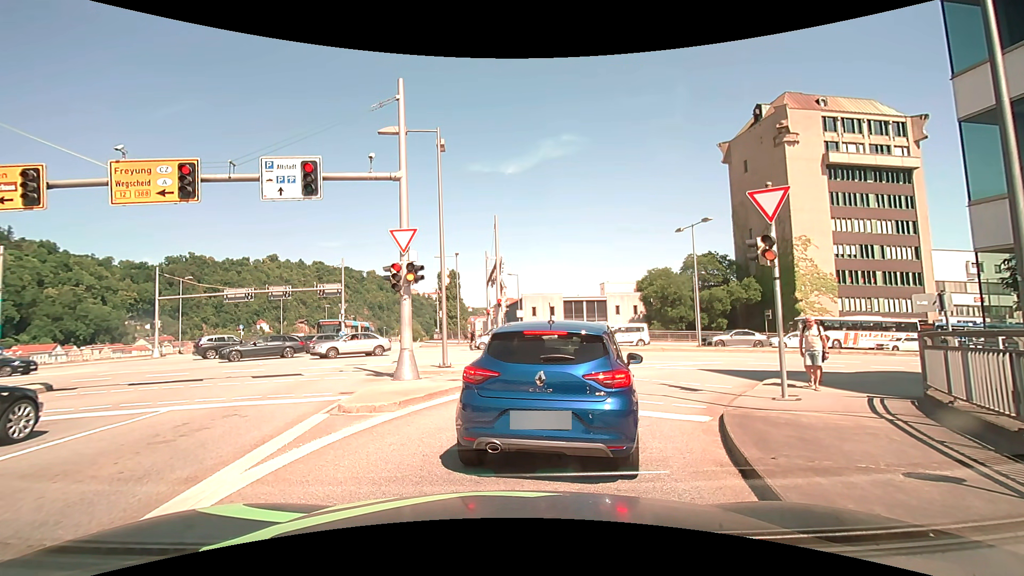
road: primary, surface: asphalt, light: Day
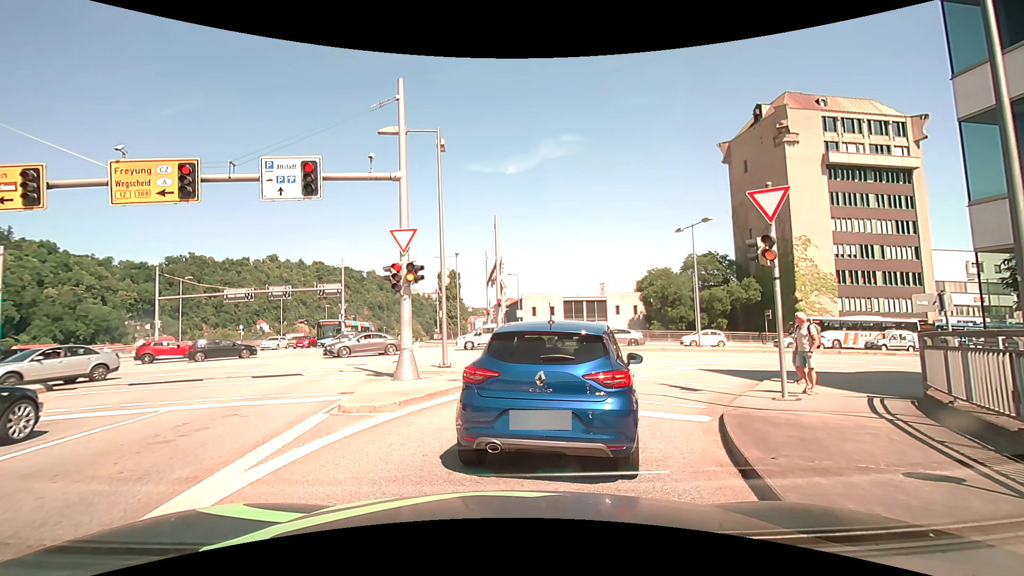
(0.0, 0.0) m; 0°
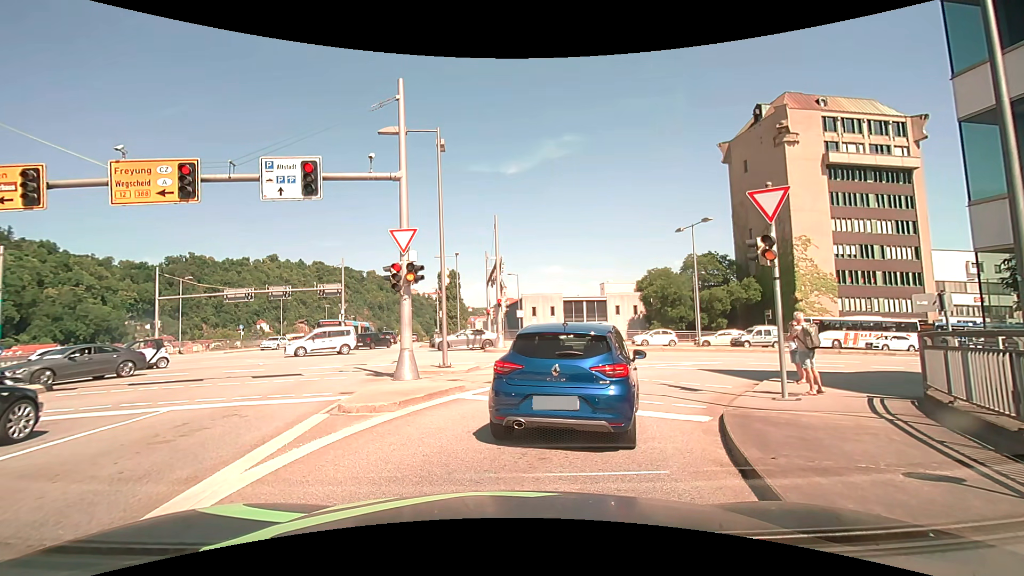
(0.0, 0.0) m; 0°
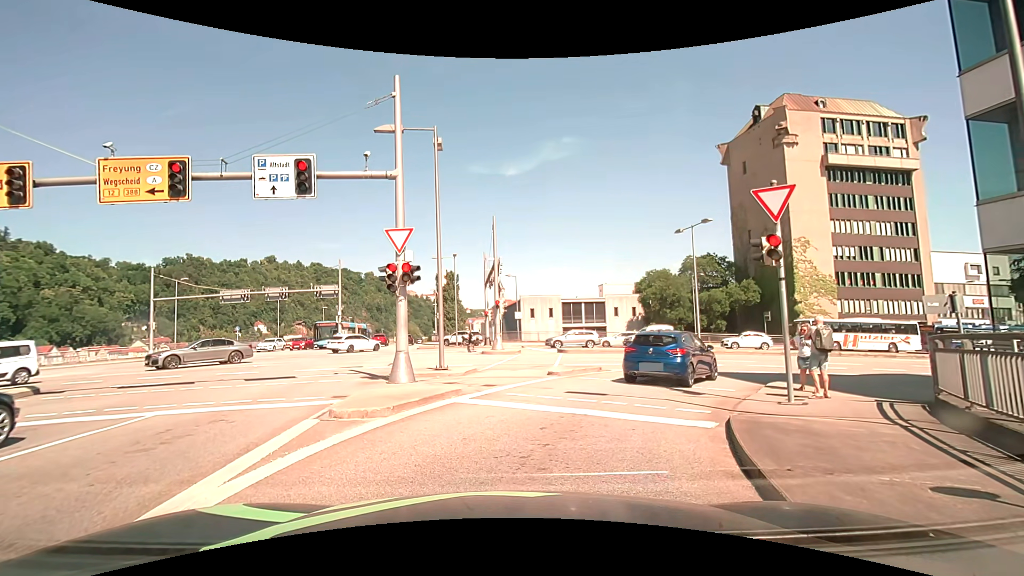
(0.0, +0.3) m; 0°
